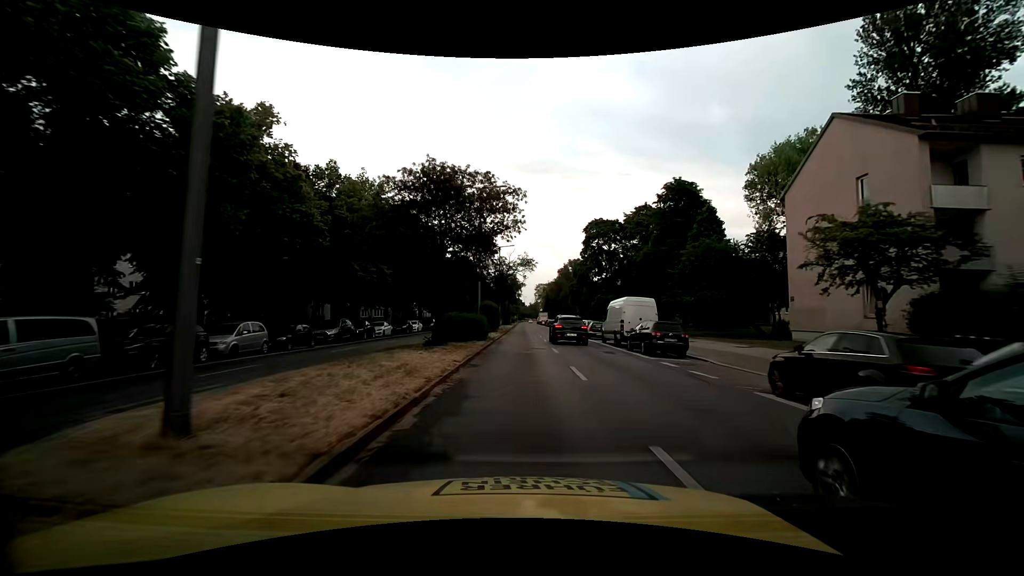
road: secondary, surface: asphalt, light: Day
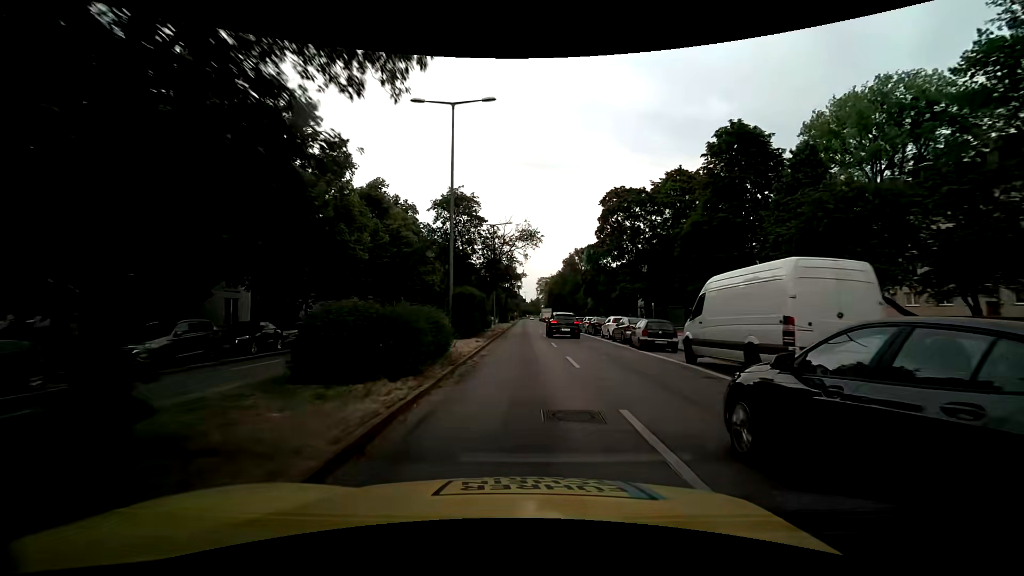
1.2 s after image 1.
(0.0, +16.4) m; 0°
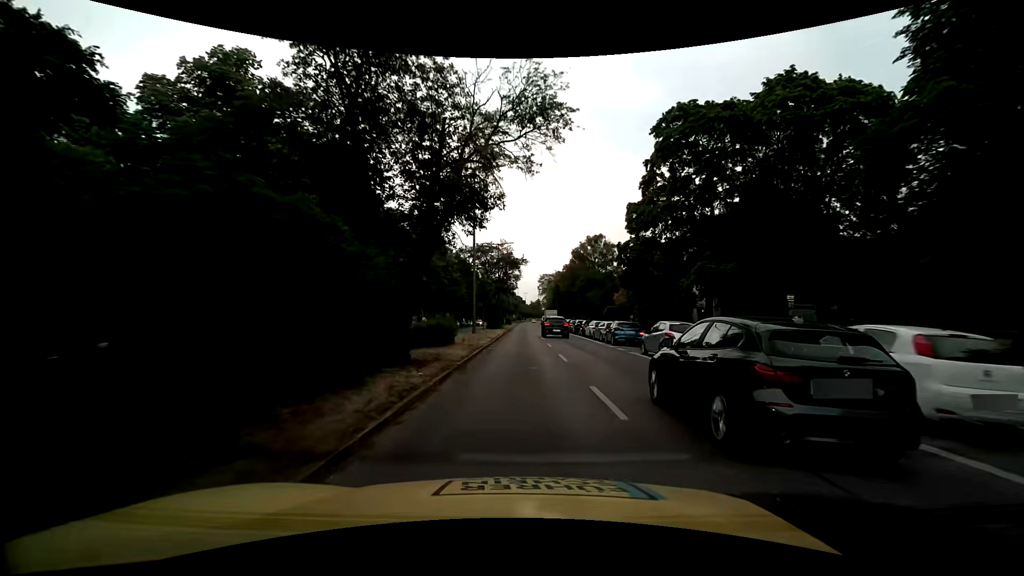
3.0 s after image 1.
(+0.1, +24.5) m; 0°
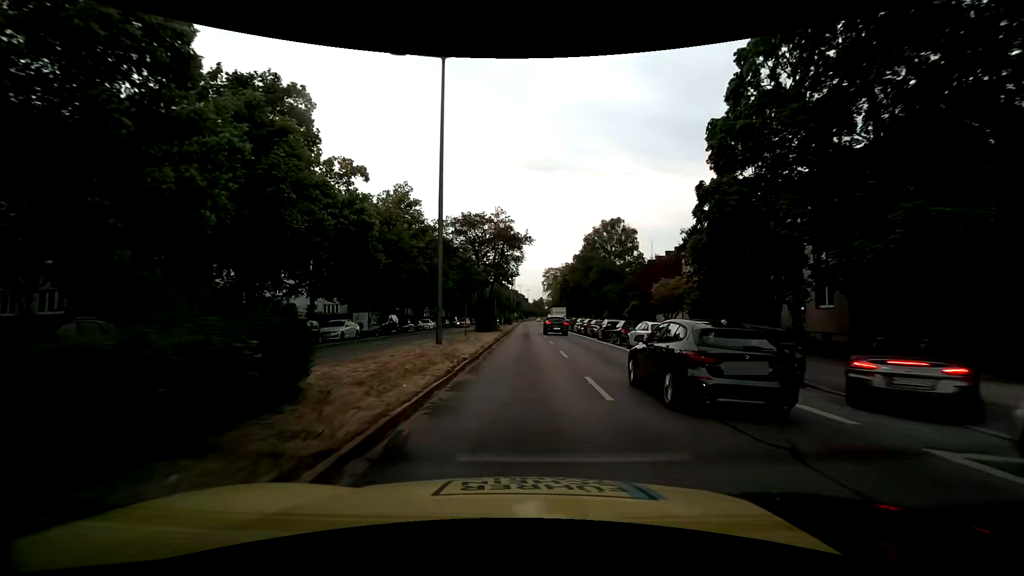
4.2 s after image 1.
(-0.1, +16.3) m; 0°
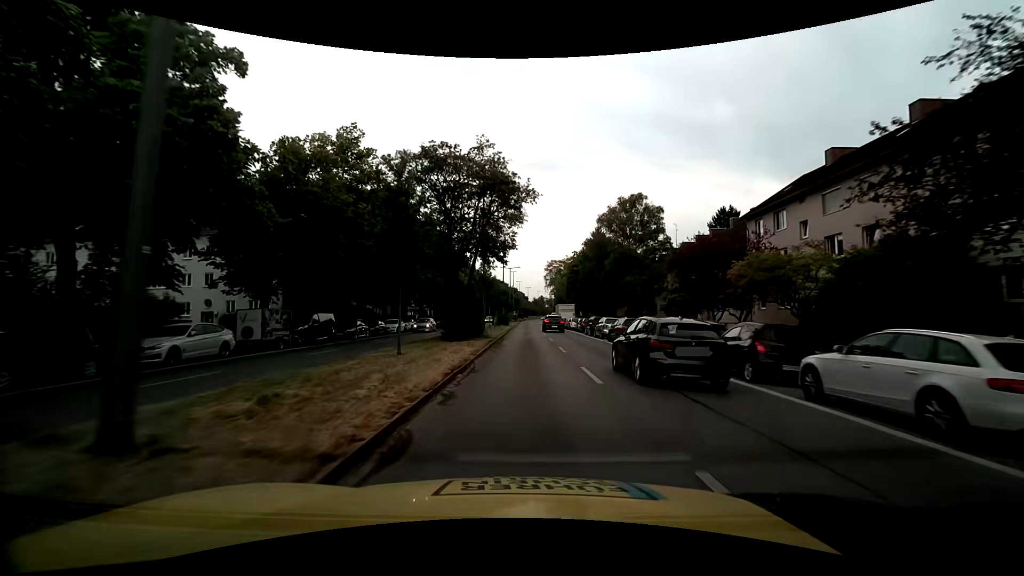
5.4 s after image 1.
(-0.1, +16.4) m; 0°
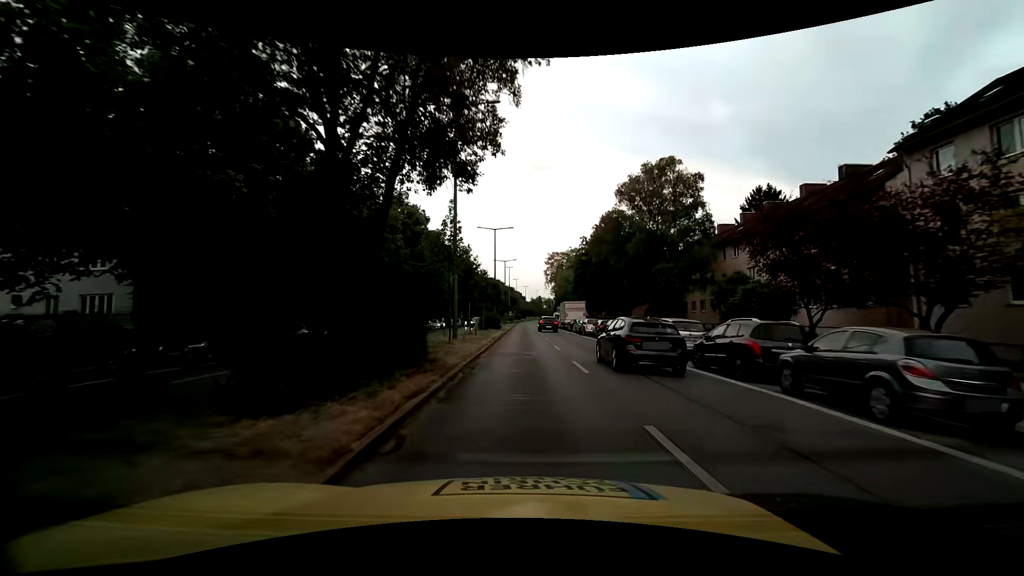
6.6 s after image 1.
(0.0, +16.4) m; 0°
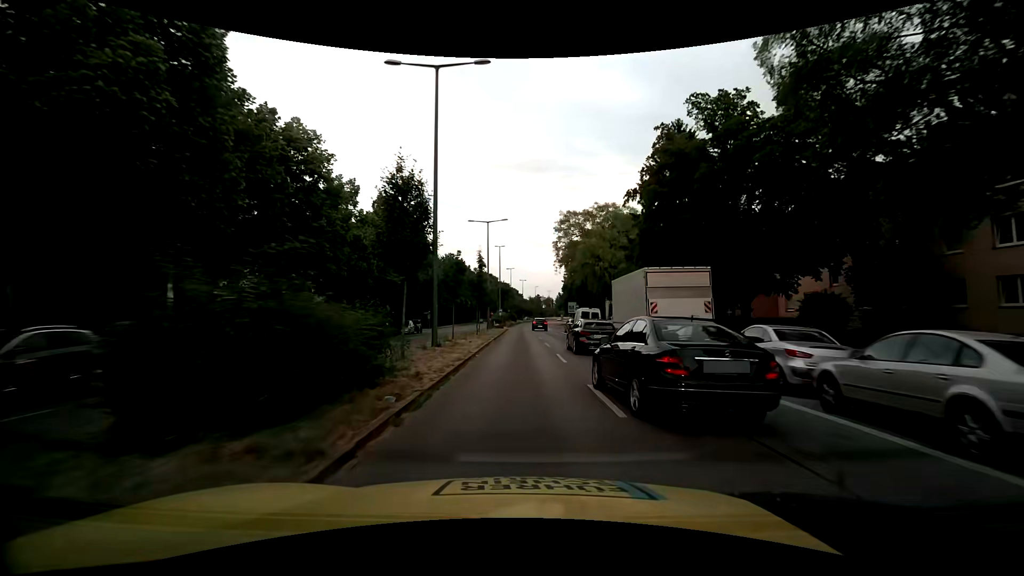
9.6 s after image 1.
(0.0, +41.5) m; 0°
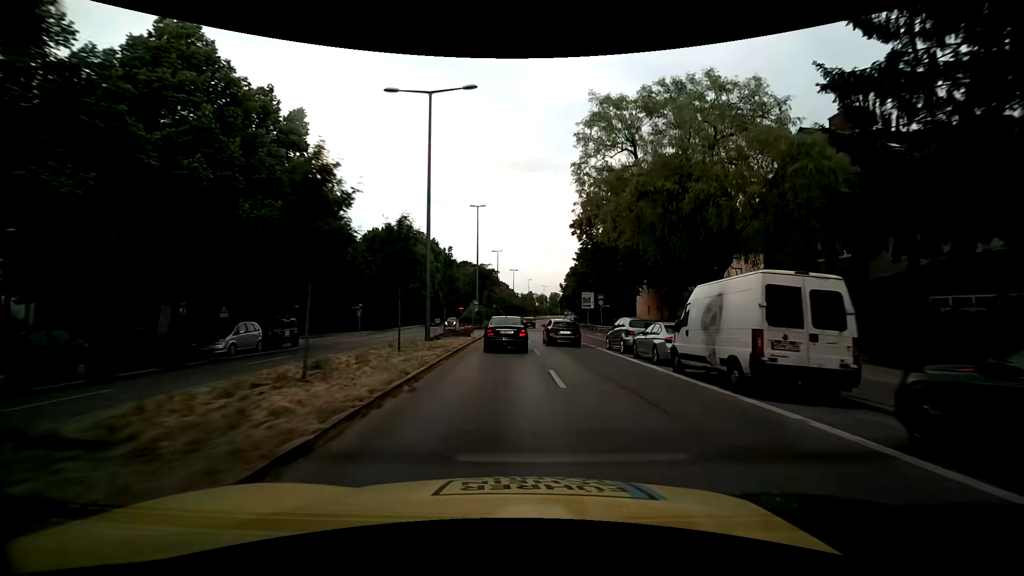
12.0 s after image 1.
(+0.2, +33.5) m; +1°
(0, +10) (0, +20) (+1, +30) (+1, +40) (+2, +50) (+2, +60) (+2, +70) (+2, +80) (+2, +90) (+2, +100) m
